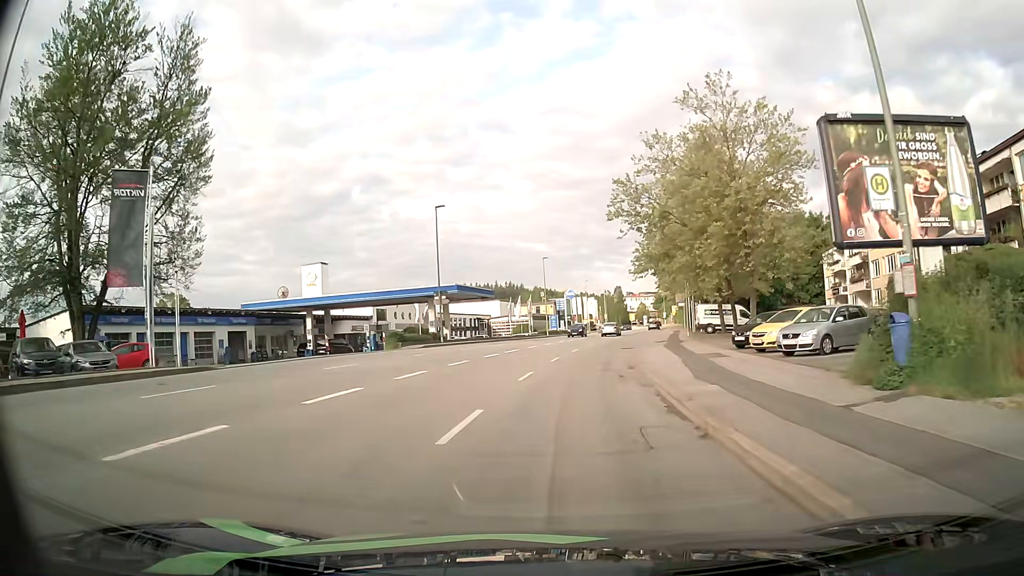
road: tertiary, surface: asphalt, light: Day
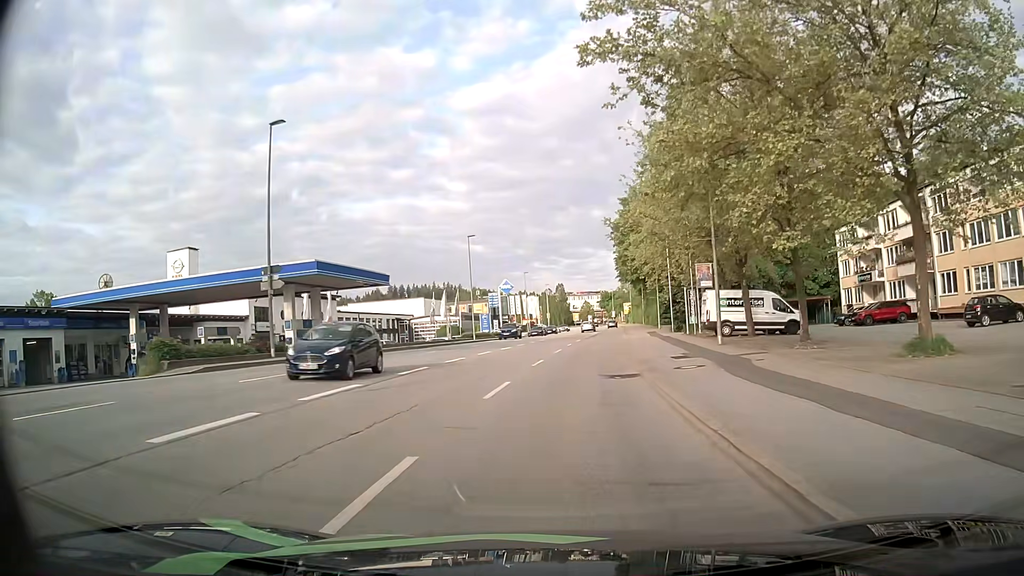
(+1.1, +22.6) m; +5°
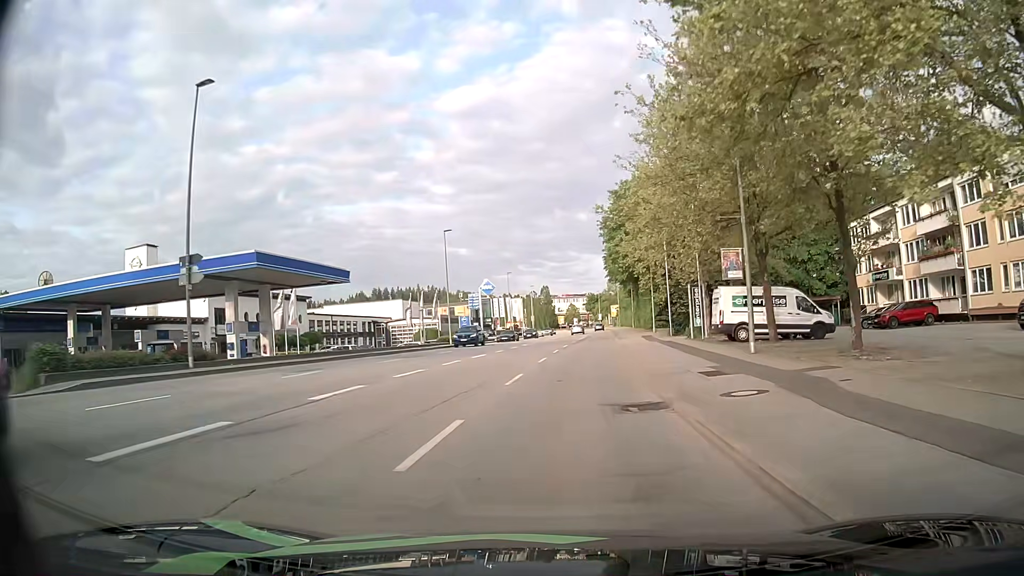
(+0.1, +5.9) m; +1°
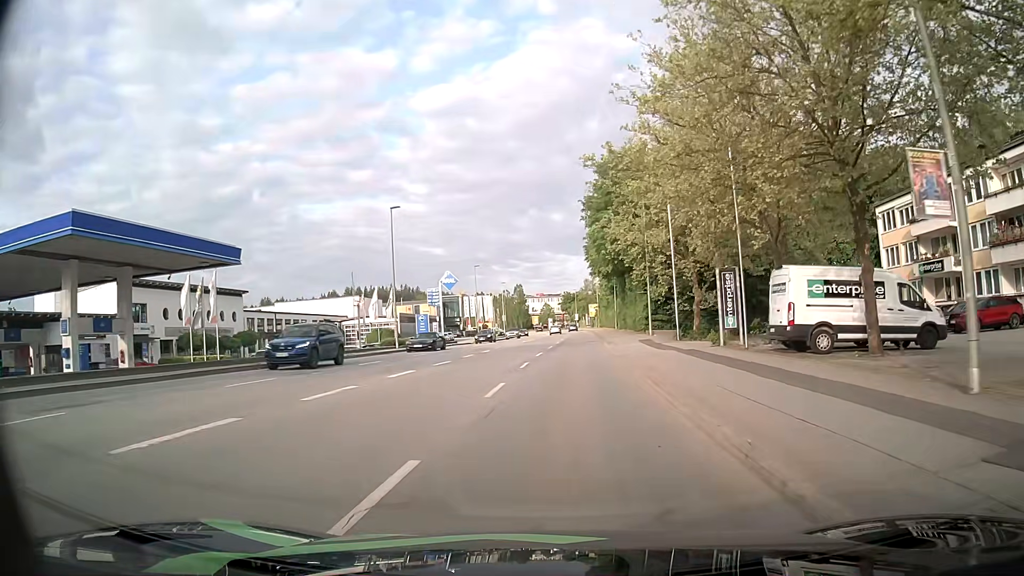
(+0.3, +11.9) m; +2°
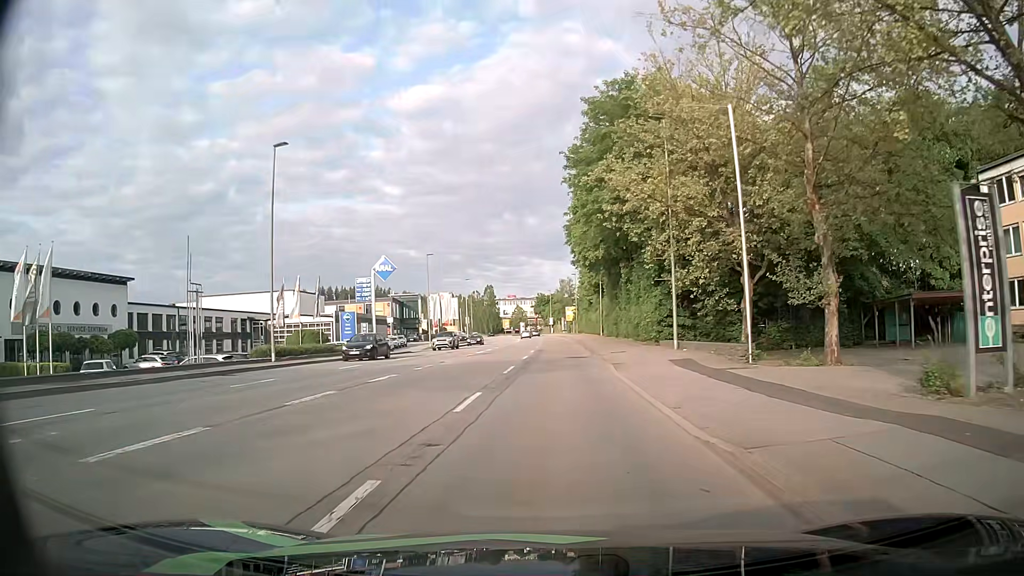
(+0.6, +18.3) m; +3°
(0, +10) (0, +20) (0, +30) (0, +40) (0, +50) (+1, +60) (+1, +70) (0, +80) (0, +90) (0, +100) m
